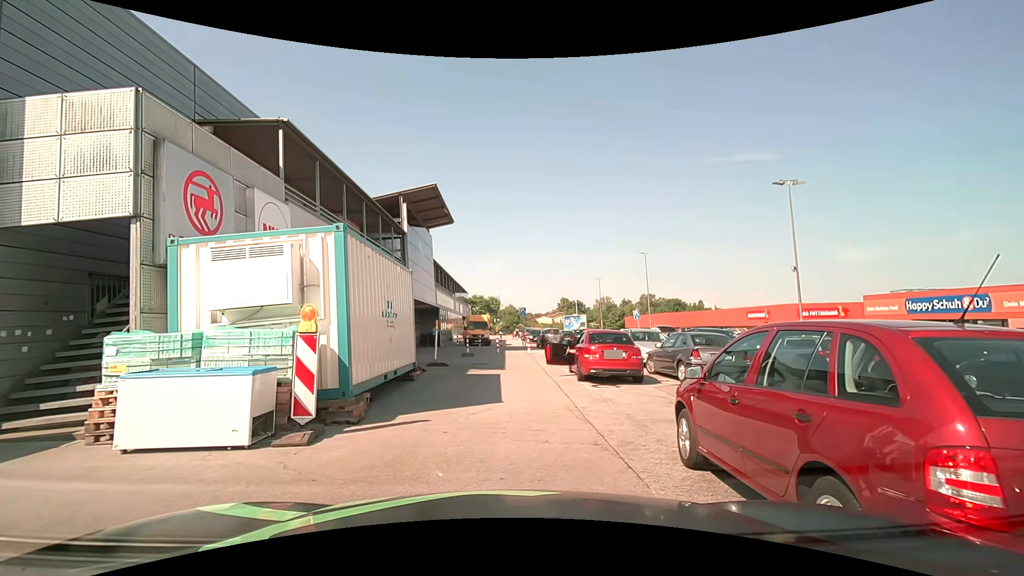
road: service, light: Day
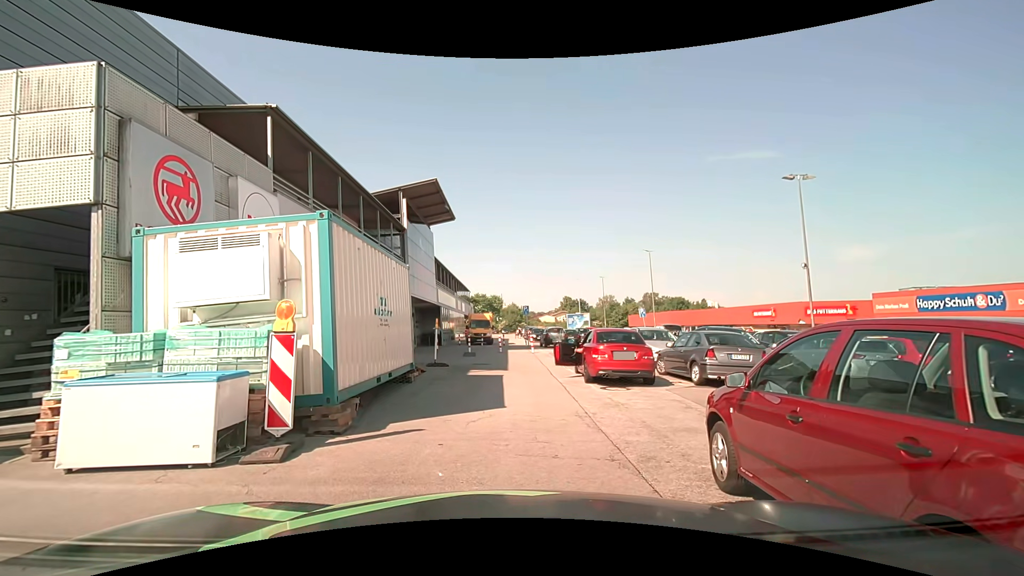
(0.0, +0.8) m; 0°
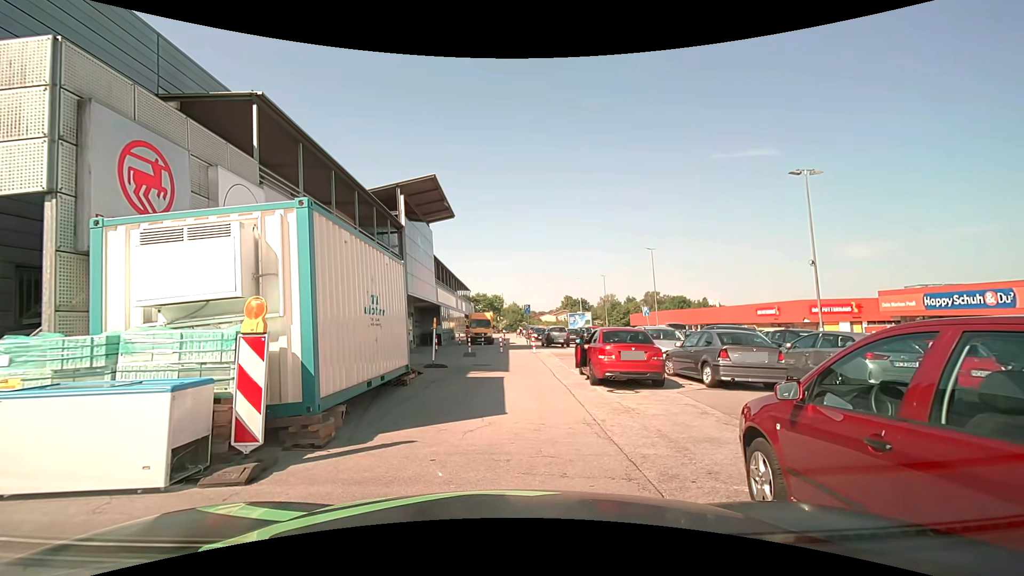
(0.0, +0.7) m; 0°
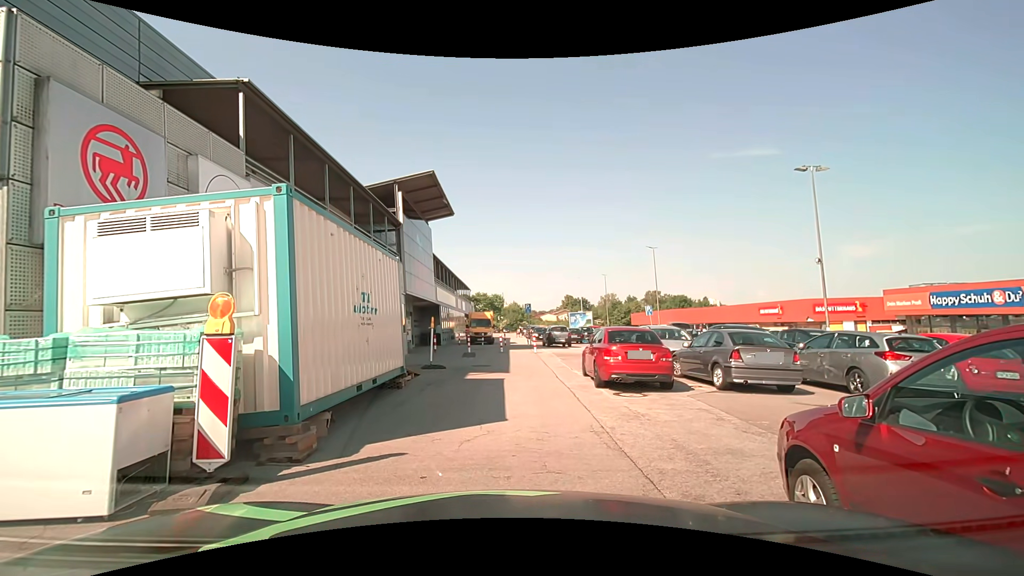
(0.0, +0.6) m; 0°
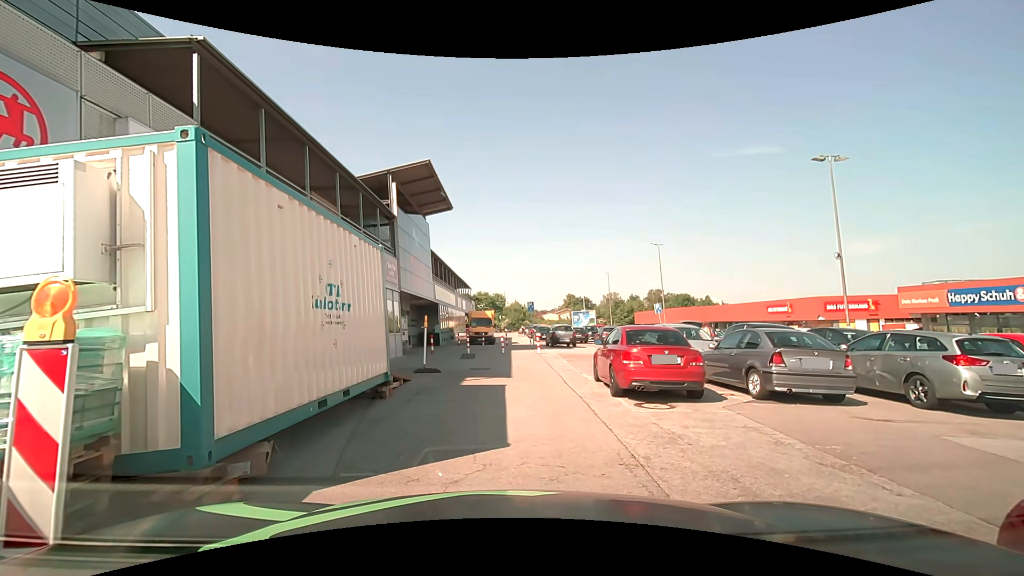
(0.0, +1.6) m; 0°
